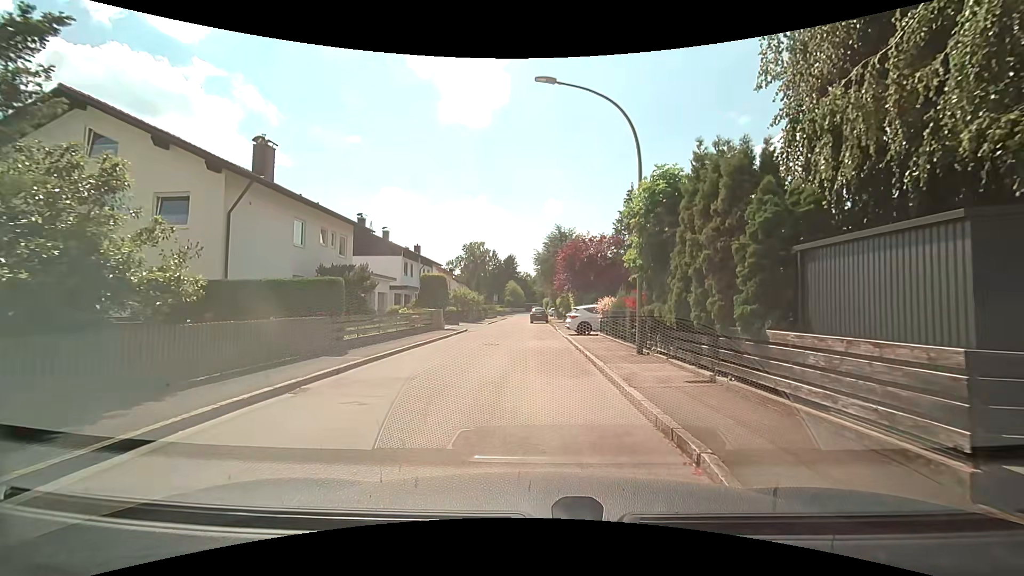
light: Day
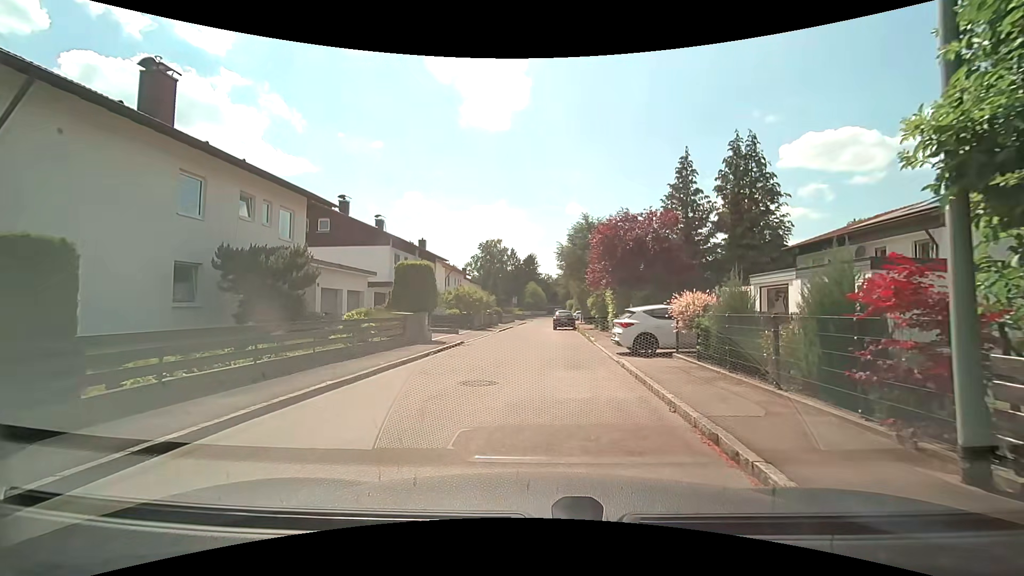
(-0.1, +9.4) m; -2°
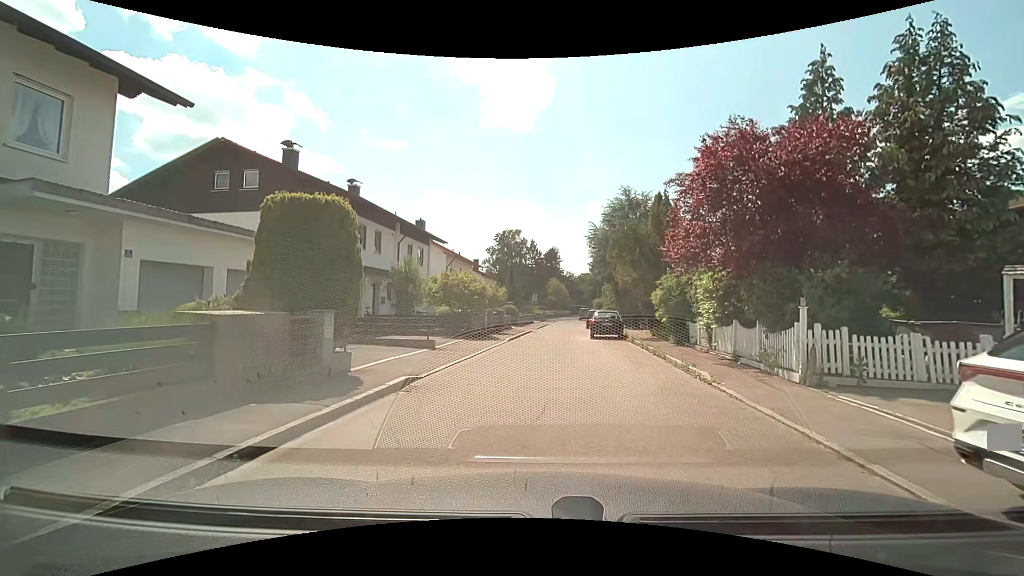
(-0.5, +12.1) m; -3°
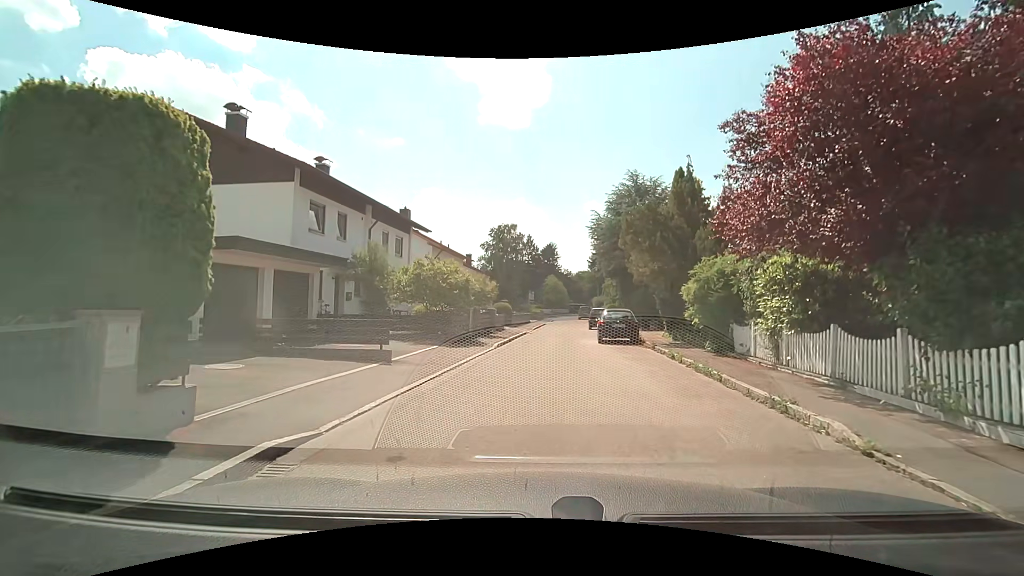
(0.0, +4.5) m; 0°
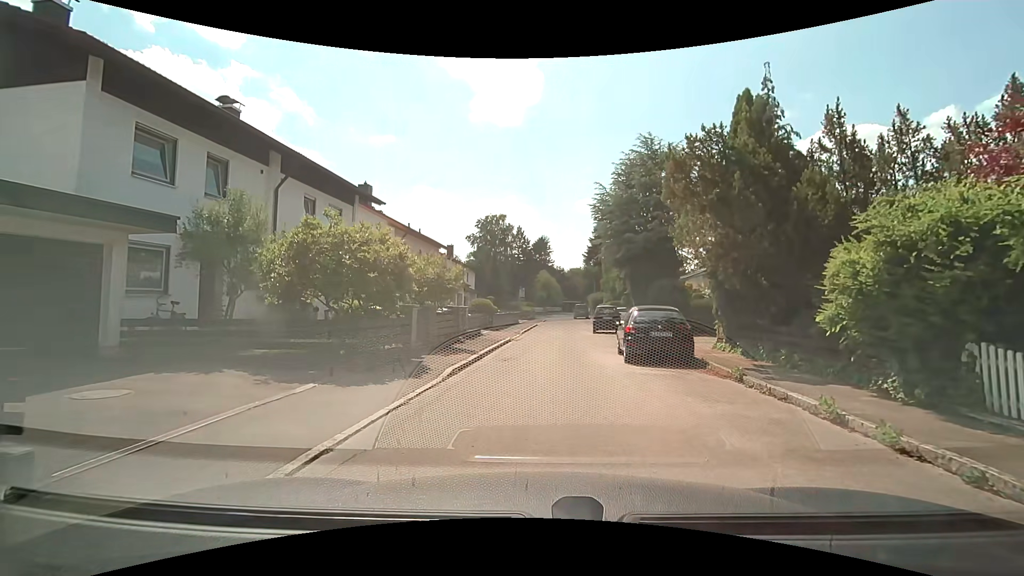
(+0.1, +8.2) m; 0°
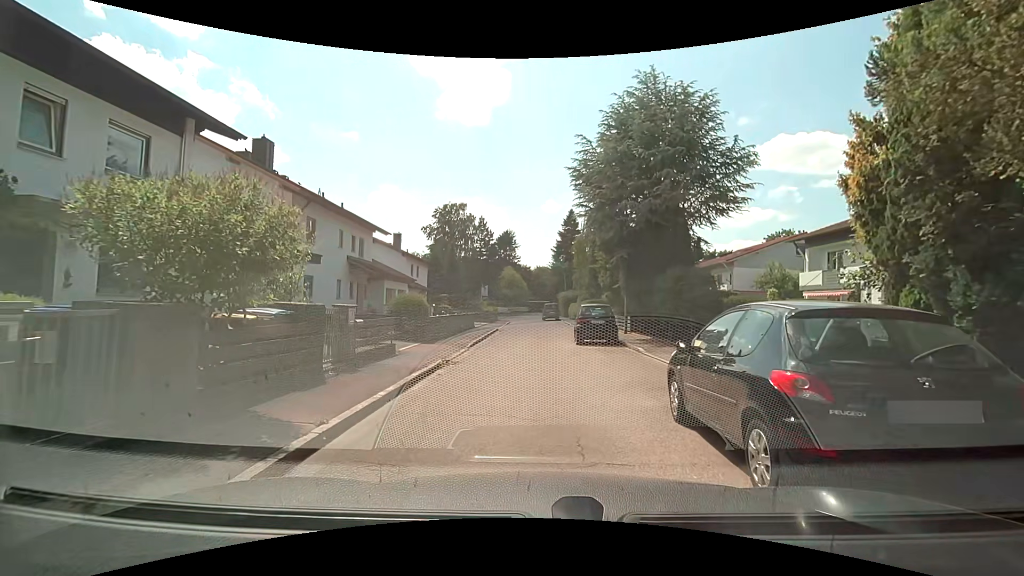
(+0.3, +9.1) m; +6°
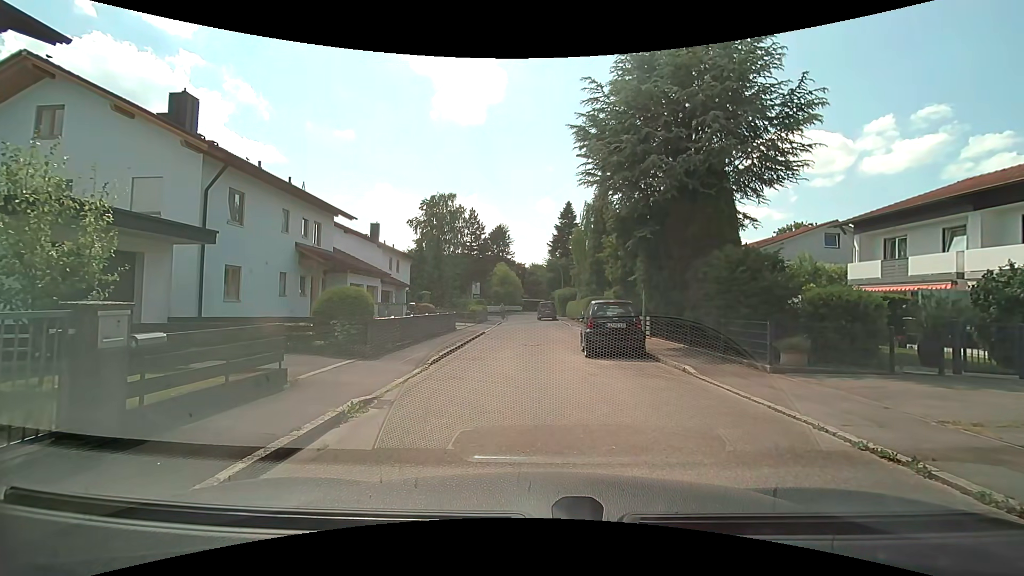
(-0.1, +5.3) m; 0°
